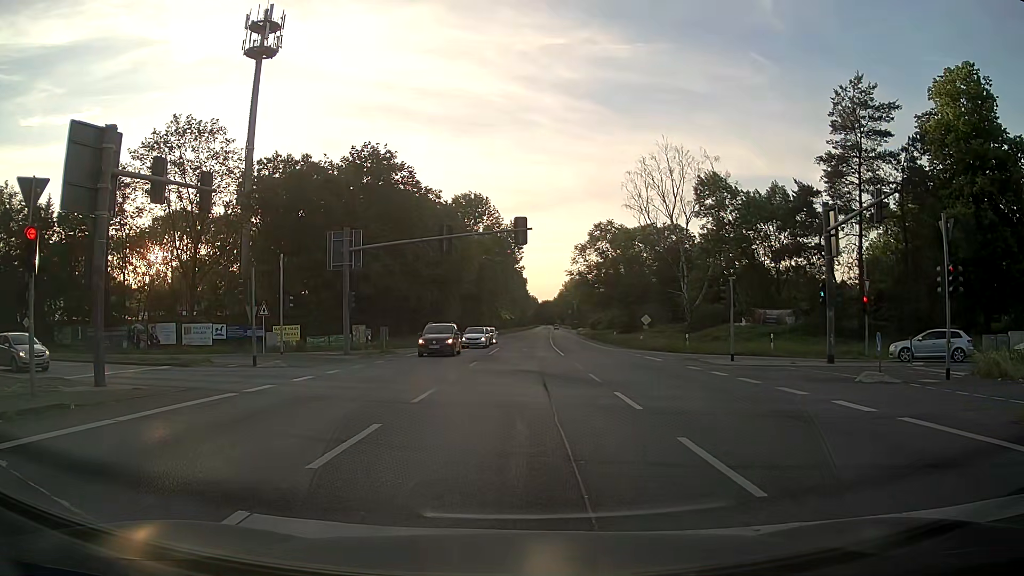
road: primary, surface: asphalt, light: Day
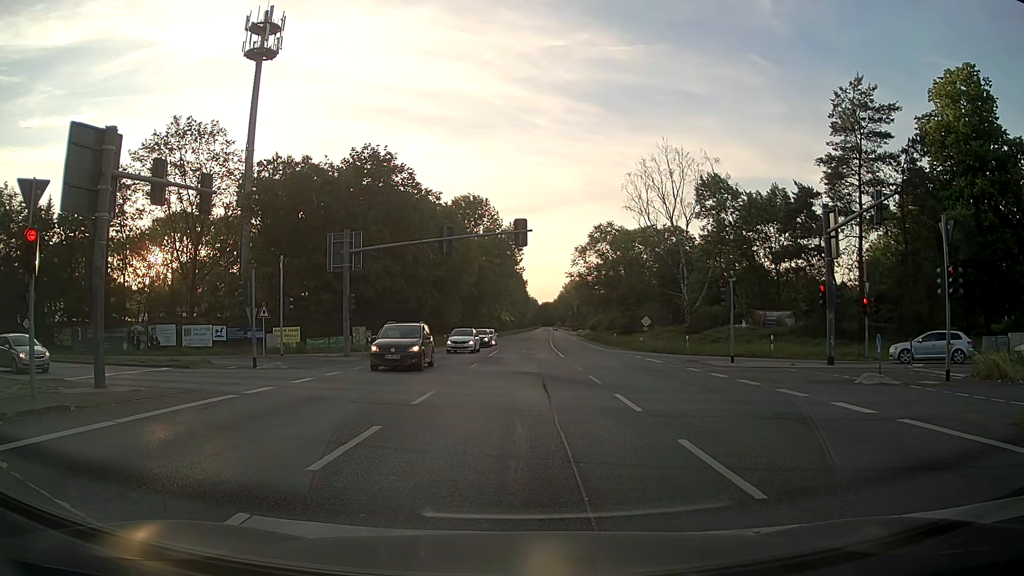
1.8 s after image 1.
(0.0, +0.1) m; 0°
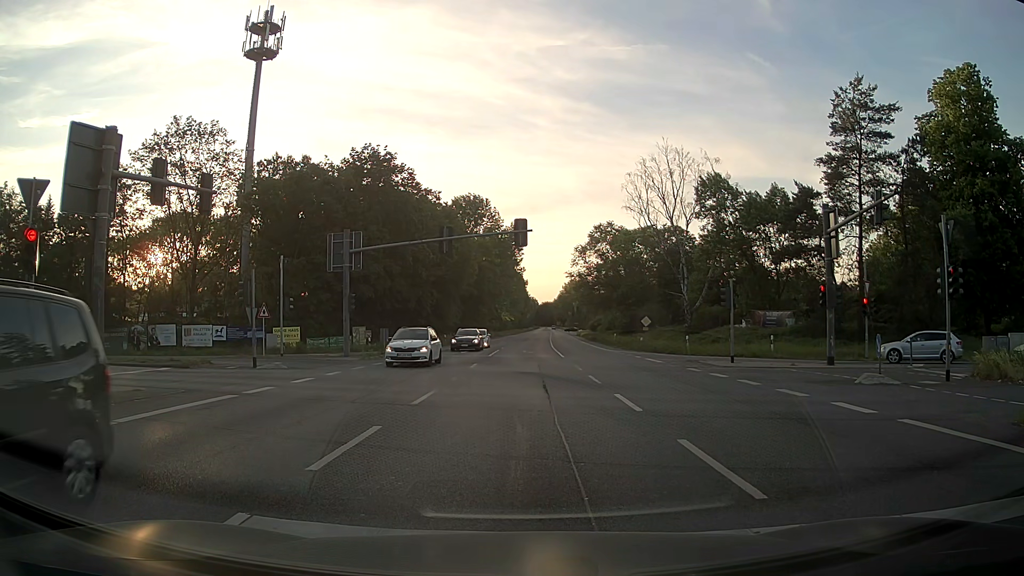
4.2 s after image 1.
(0.0, 0.0) m; 0°
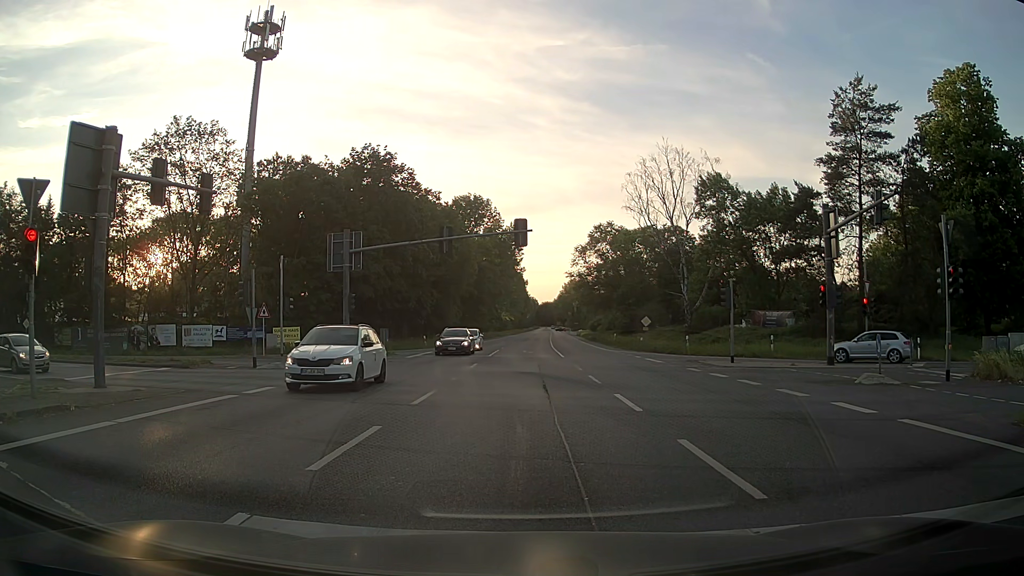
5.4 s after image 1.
(0.0, 0.0) m; 0°
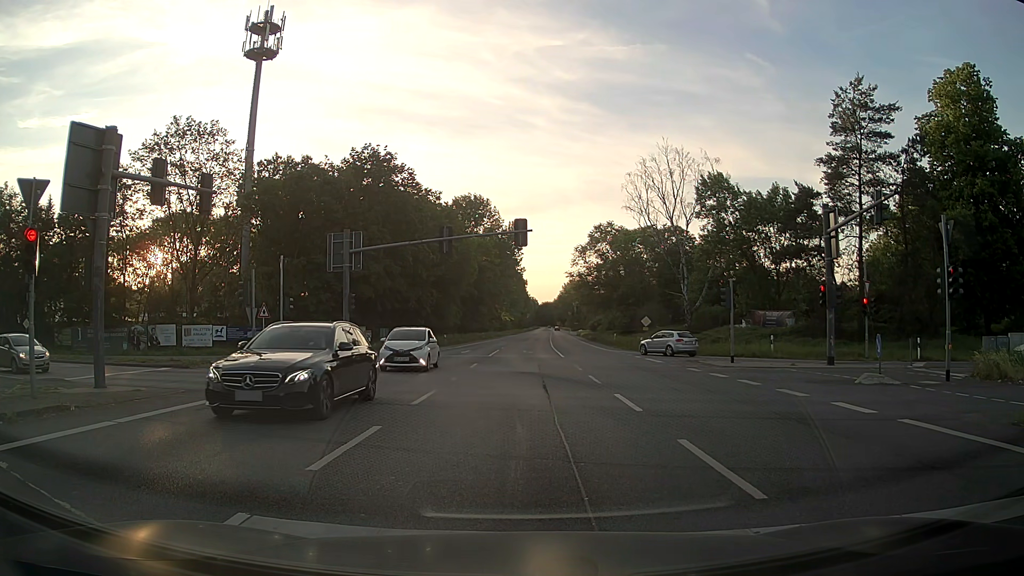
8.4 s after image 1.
(0.0, 0.0) m; 0°
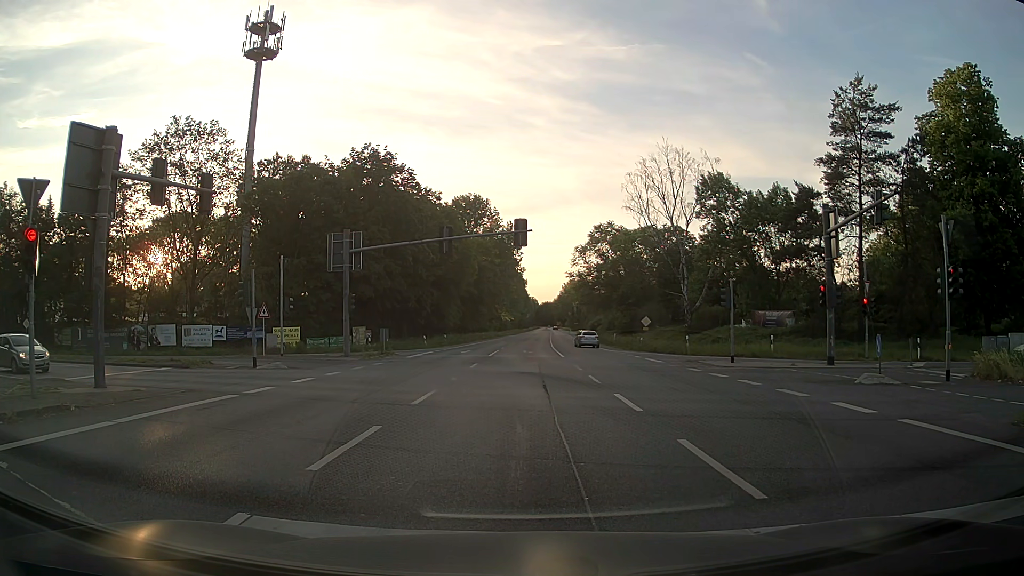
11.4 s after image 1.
(0.0, 0.0) m; 0°
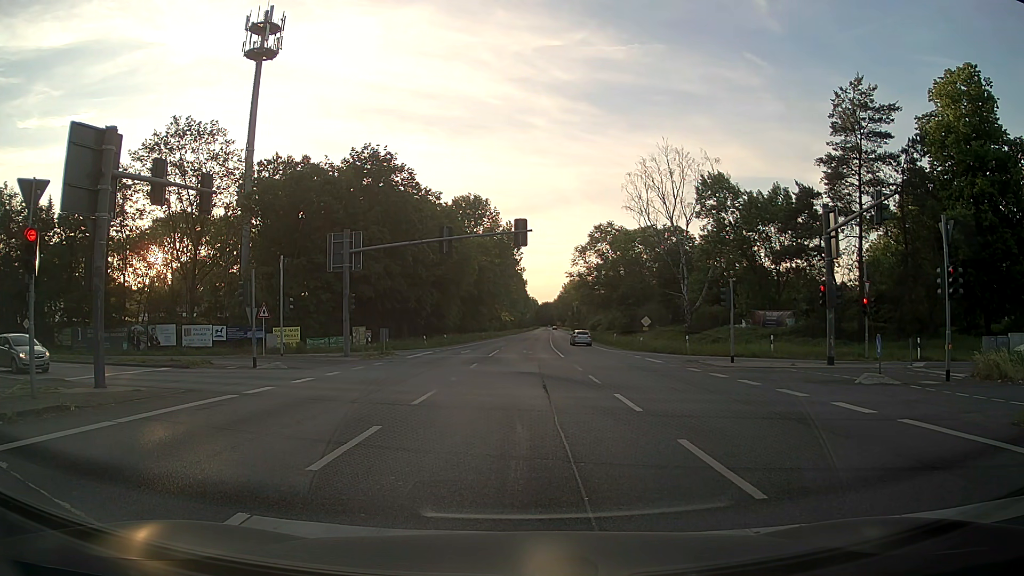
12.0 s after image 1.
(0.0, 0.0) m; 0°
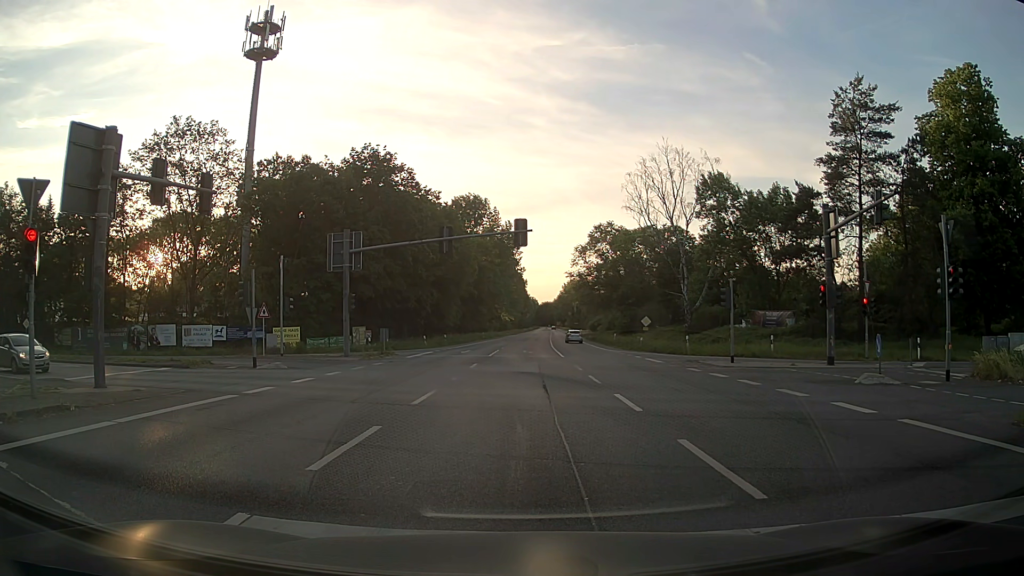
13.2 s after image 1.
(0.0, 0.0) m; 0°
(0, +10) (-1, +20) (-7, +28) (-16, +33) (-25, +36) (-35, +38) (-45, +41) (-54, +44) (-64, +47) (-73, +50) m
